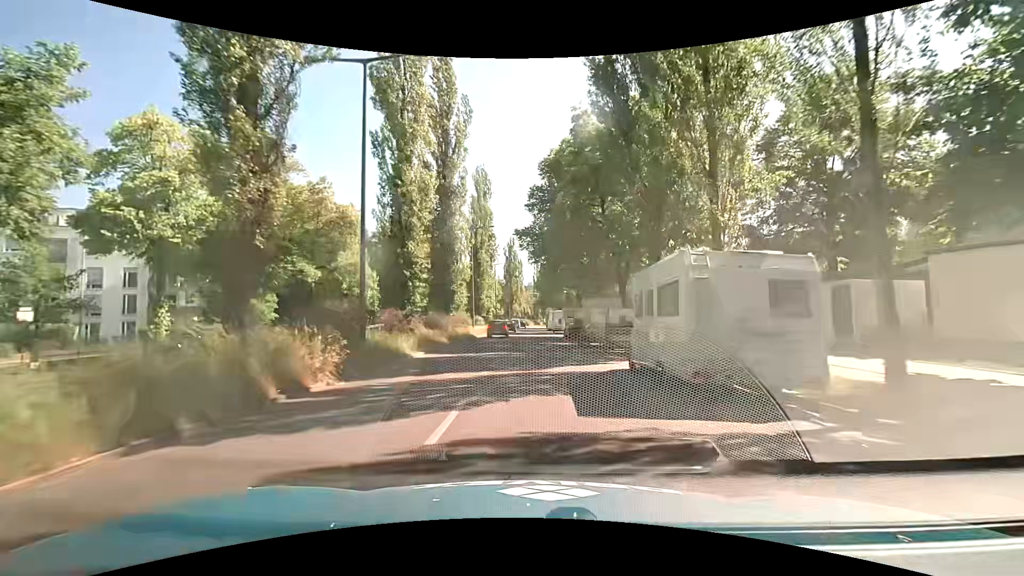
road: secondary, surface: asphalt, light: Day
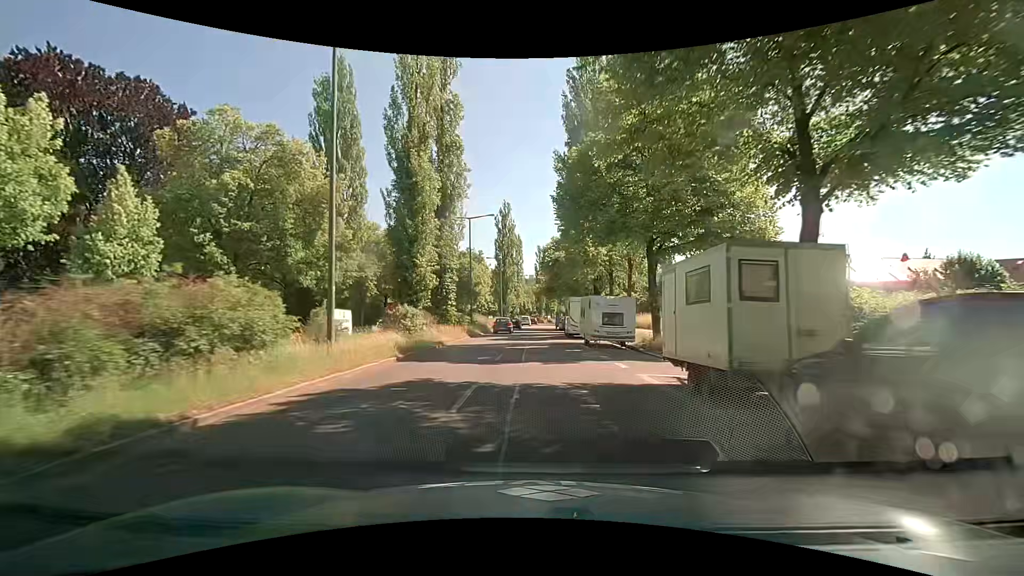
(+0.7, +34.8) m; +1°
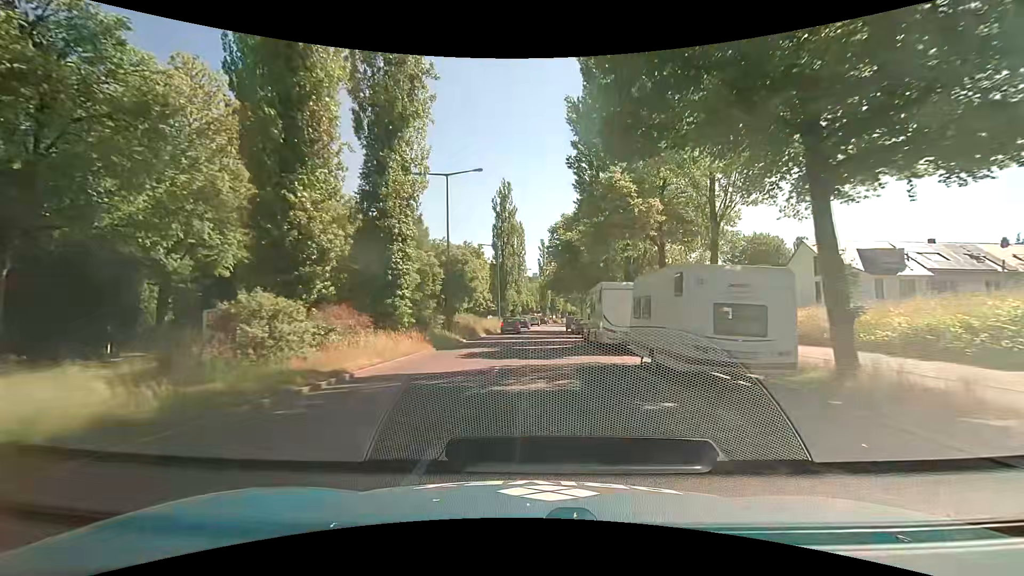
(0.0, +13.9) m; -2°
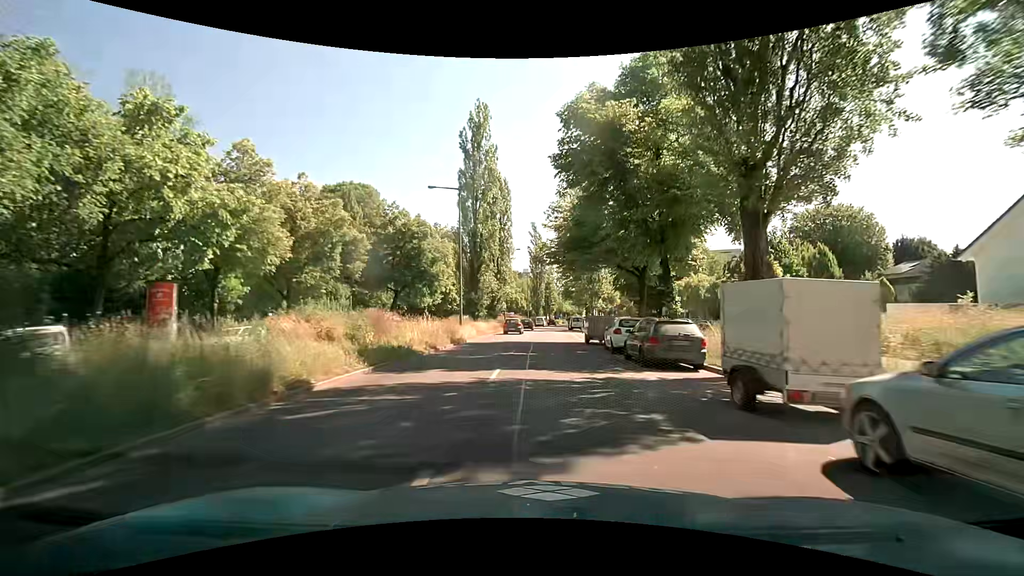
(+0.6, +27.8) m; +2°
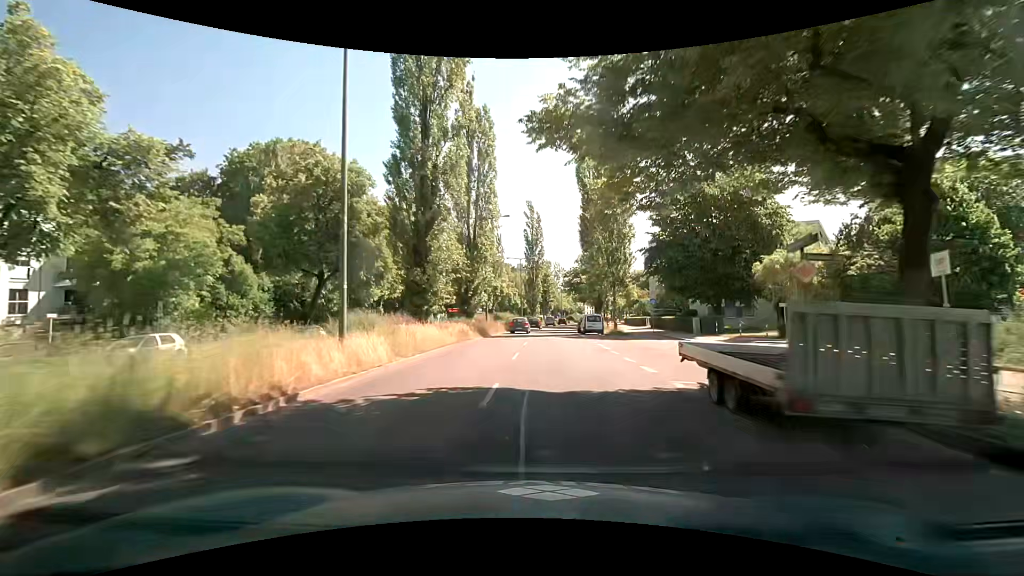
(0.0, +21.1) m; -1°
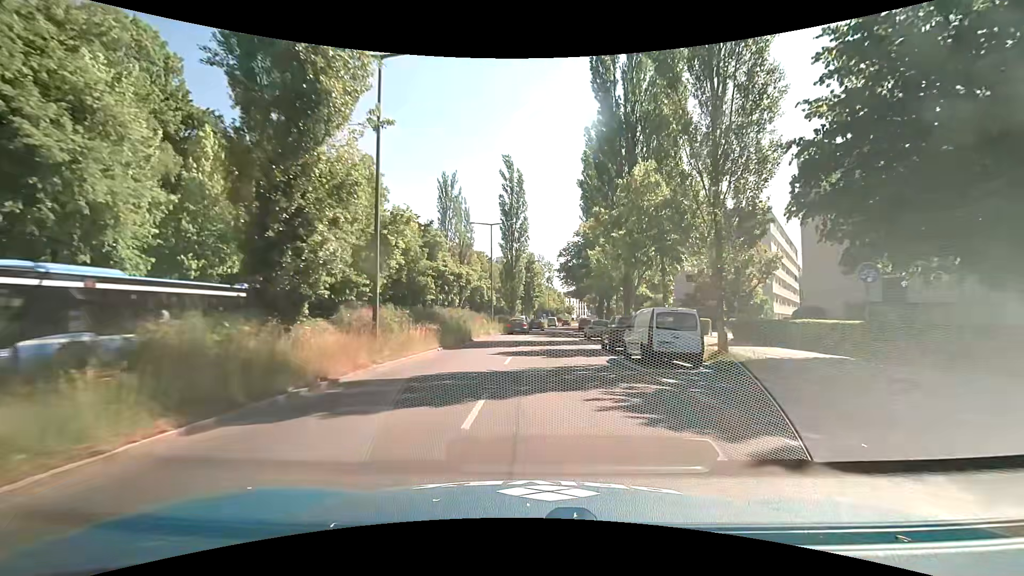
(+1.0, +28.5) m; +4°
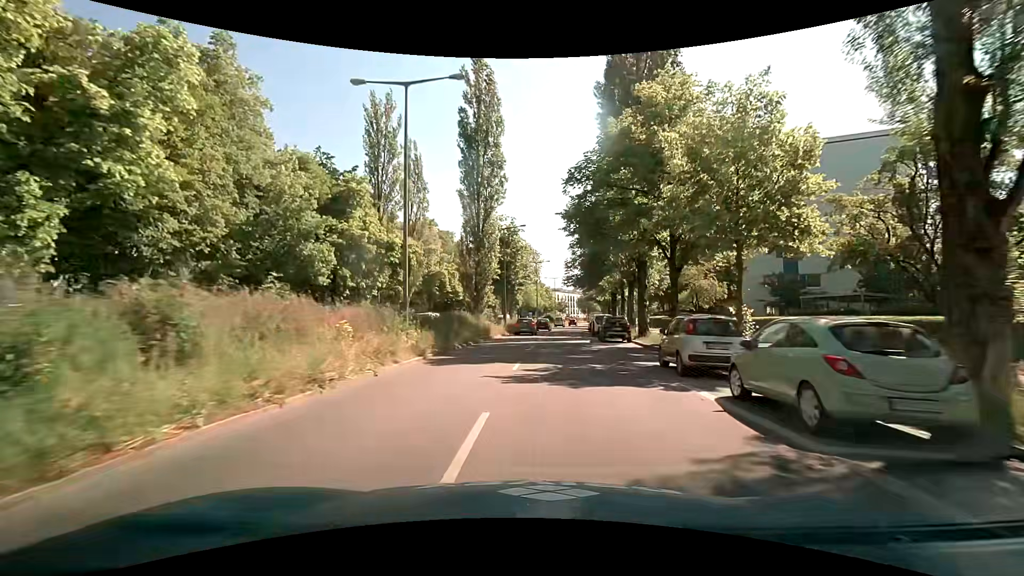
(0.0, +29.1) m; +1°
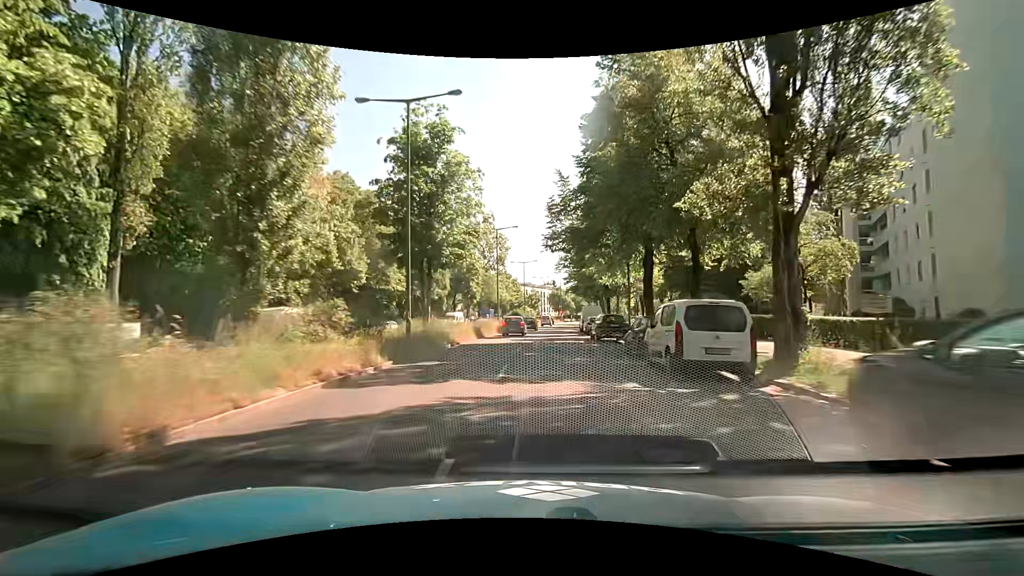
(+0.9, +29.5) m; +4°
(0, +10) (0, +20) (0, +30) (+1, +40) (+1, +50) (+2, +60) (+3, +70) (+4, +80) (+6, +90) (+8, +99) m
